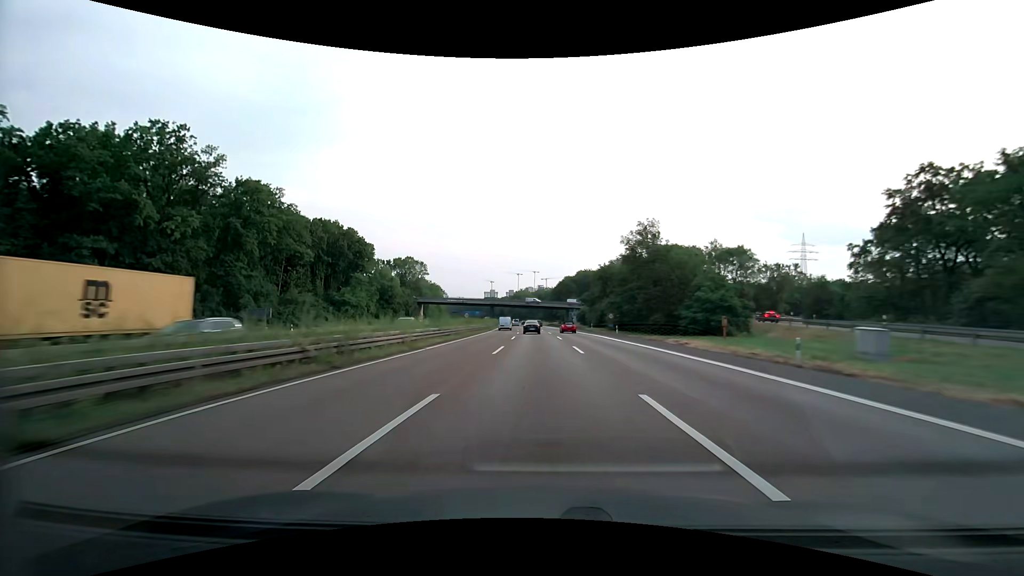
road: motorway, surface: asphalt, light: Day
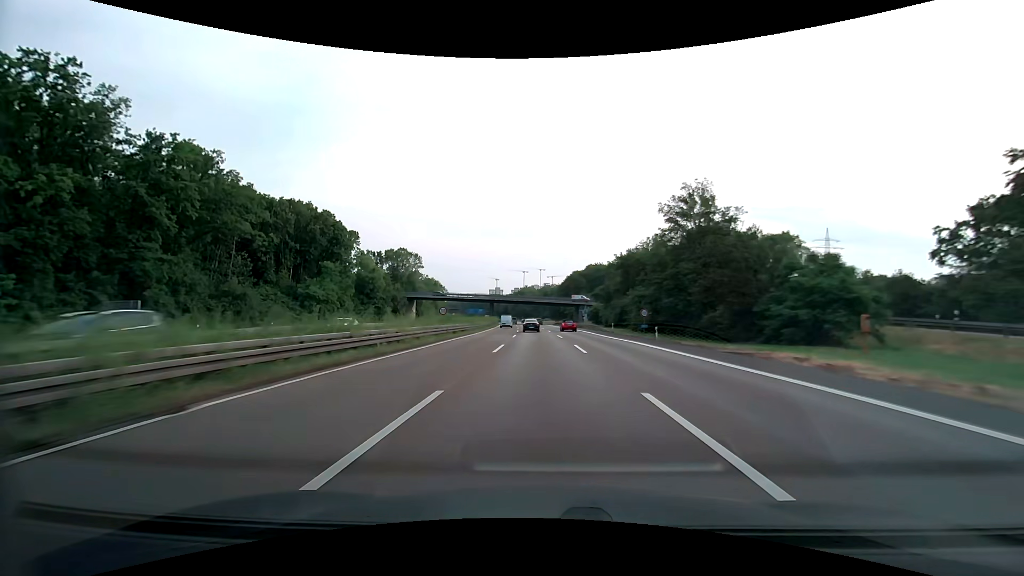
(-0.1, +17.6) m; -1°
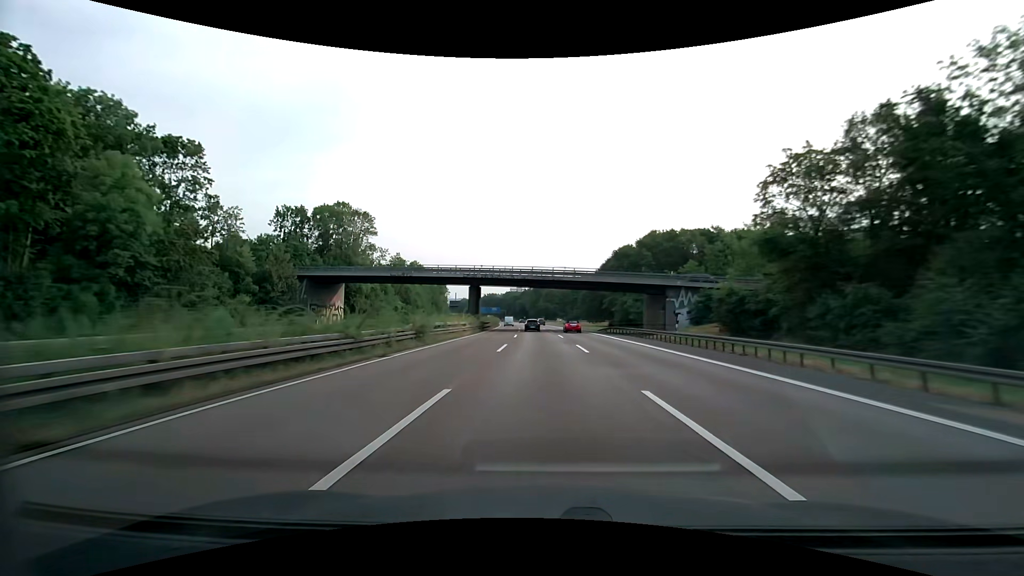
(-1.5, +70.2) m; -3°
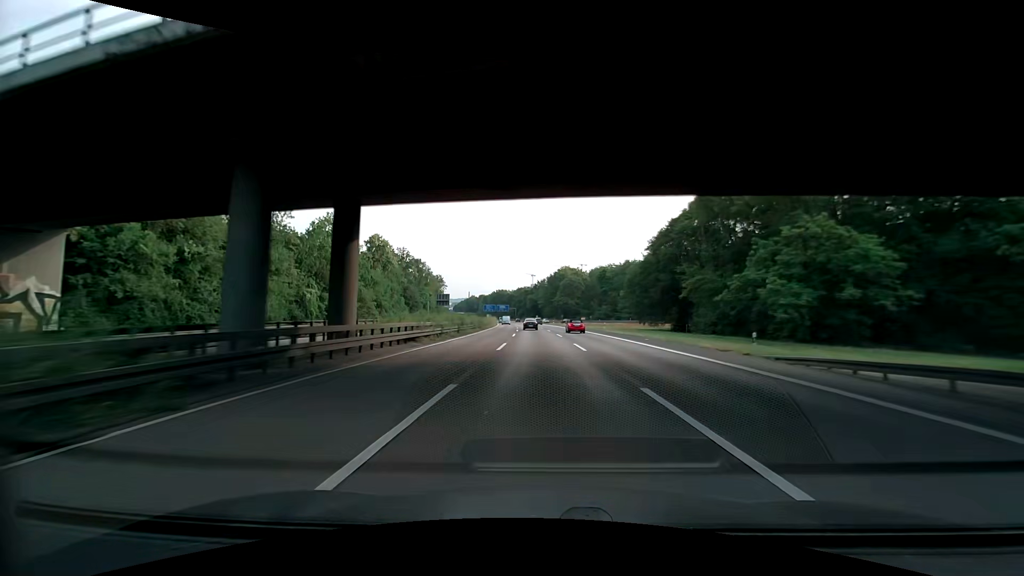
(-0.8, +52.5) m; -2°
